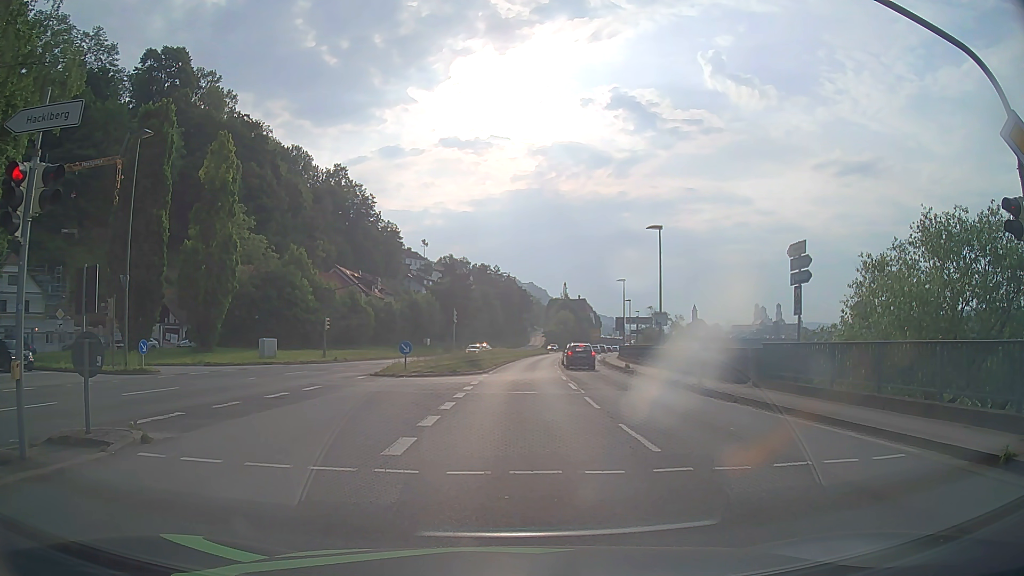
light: Day
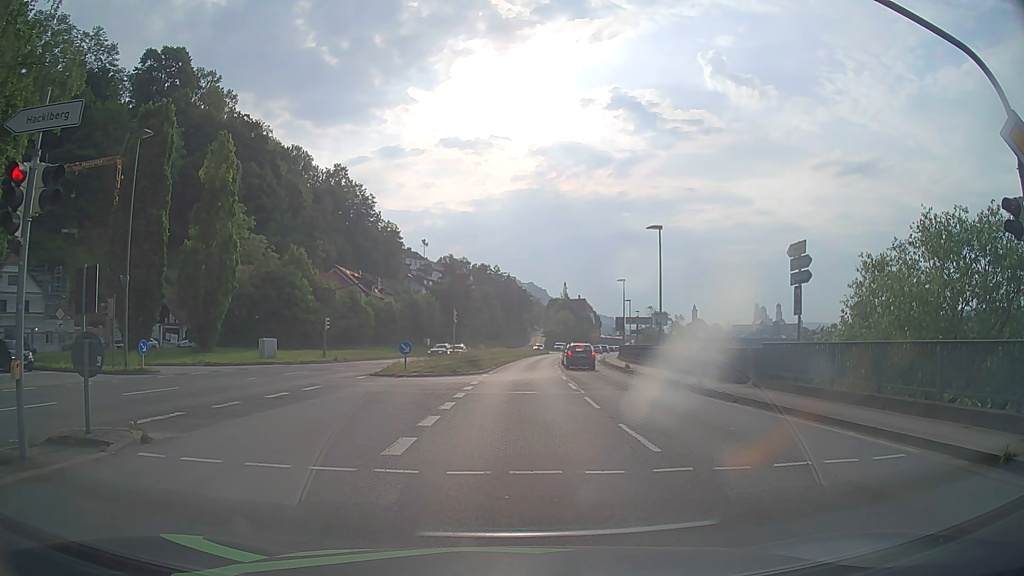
(0.0, 0.0) m; 0°
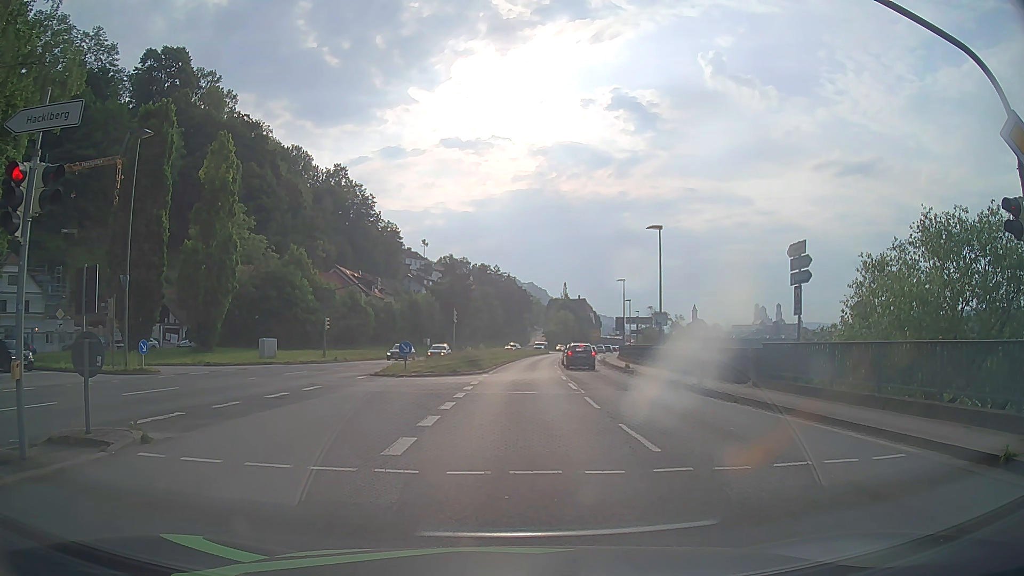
(0.0, 0.0) m; 0°
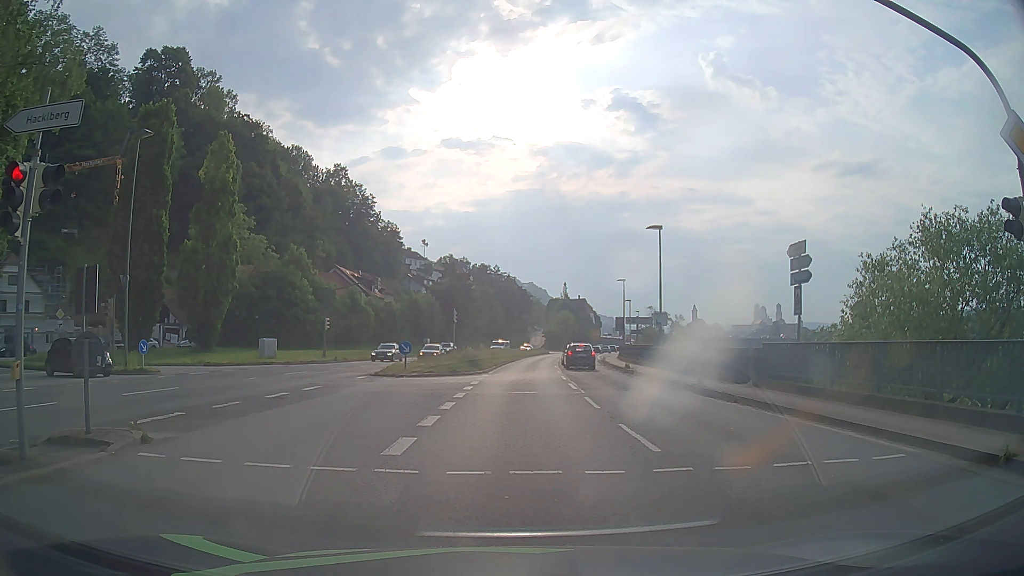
(0.0, 0.0) m; 0°
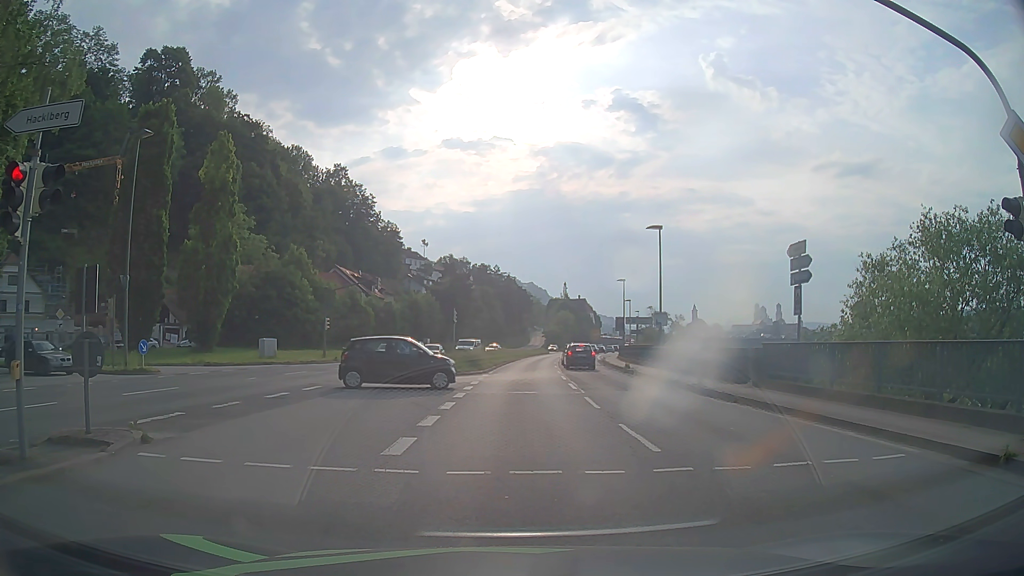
(0.0, 0.0) m; 0°
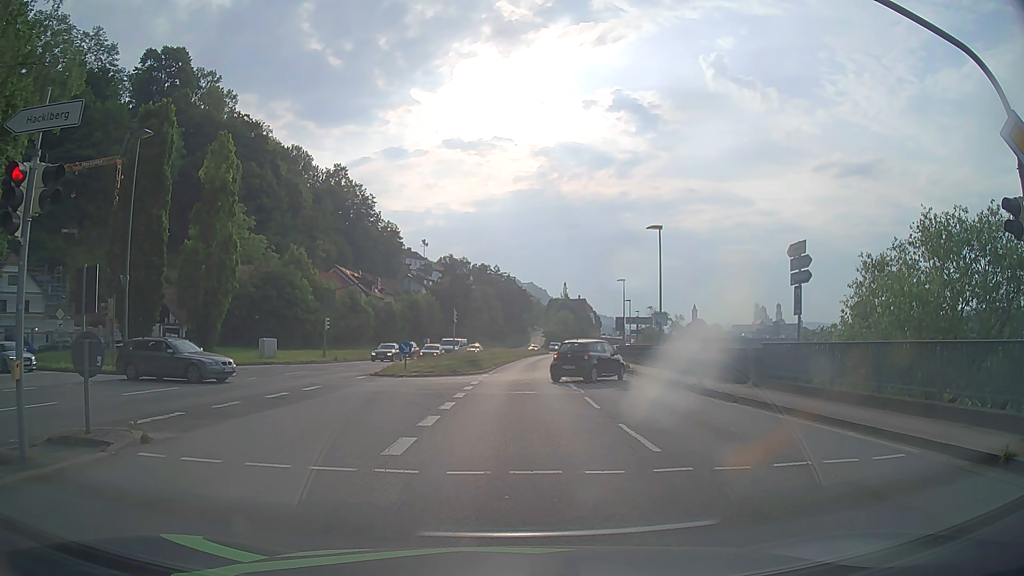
(0.0, 0.0) m; 0°
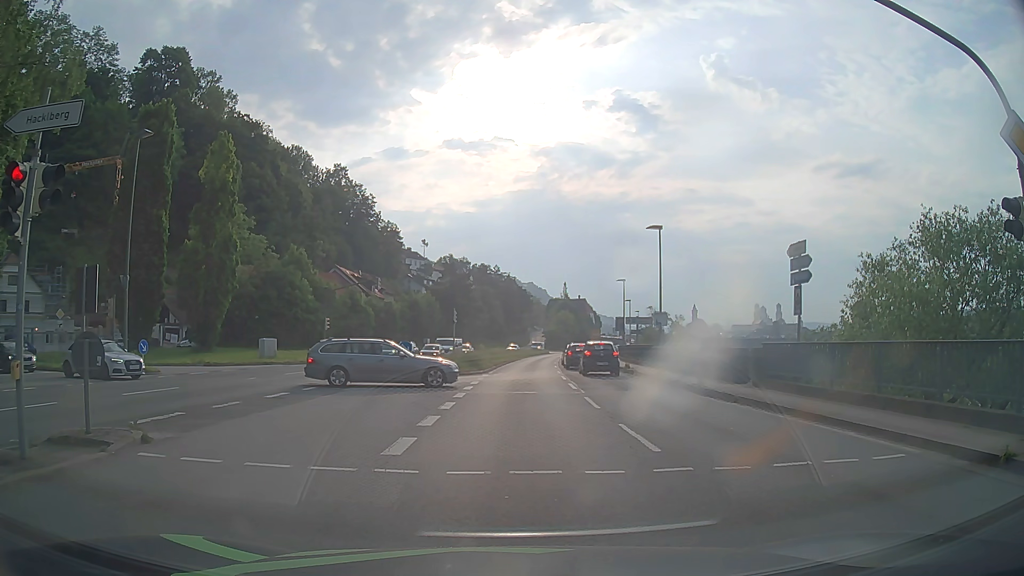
(0.0, 0.0) m; 0°
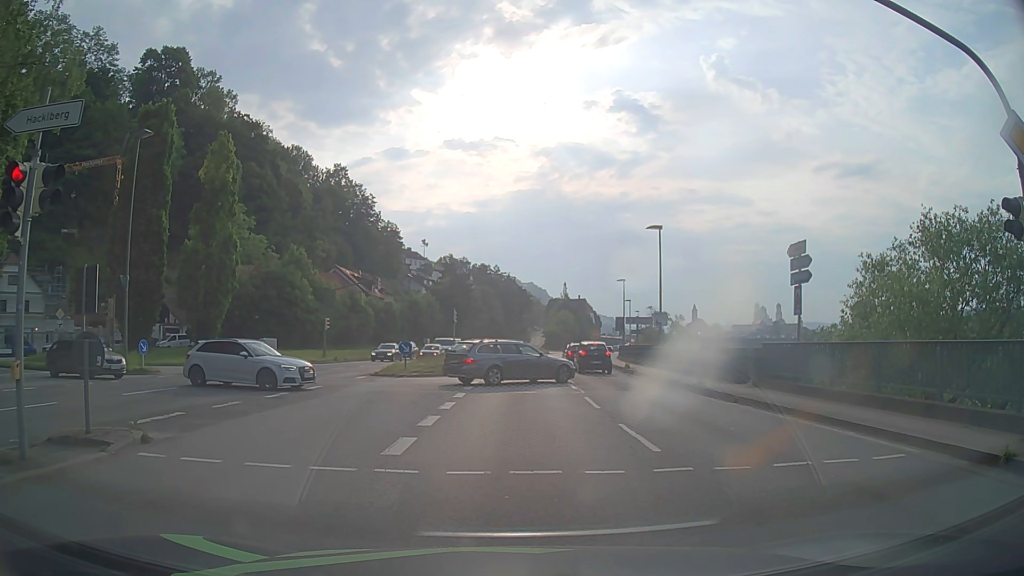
(0.0, 0.0) m; 0°
